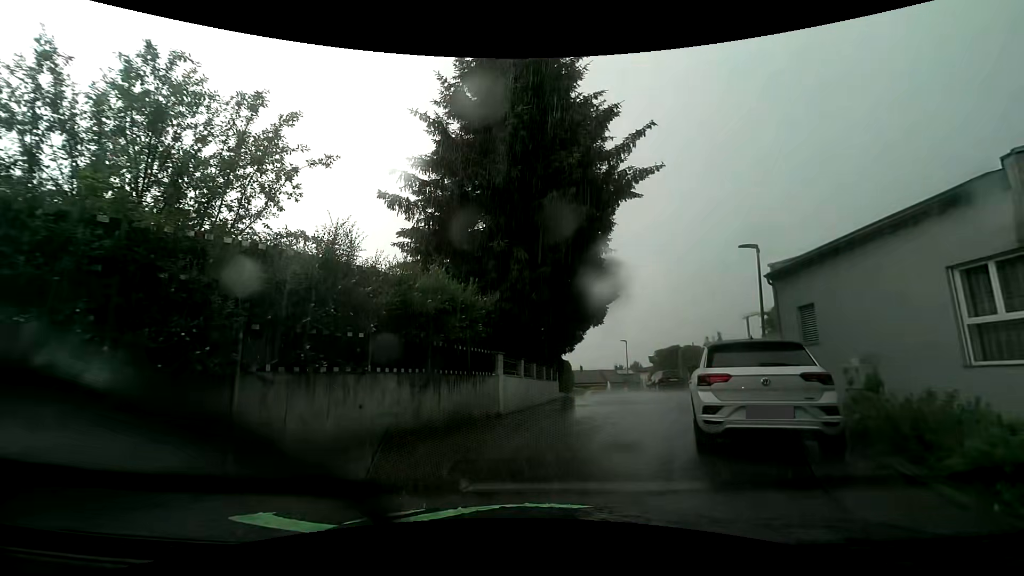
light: Day
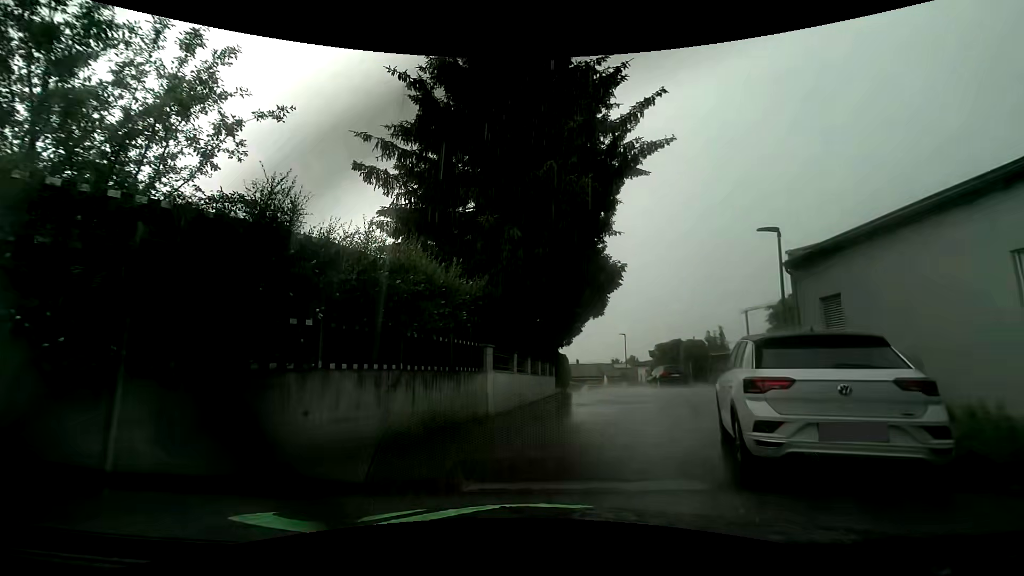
(0.0, +1.8) m; 0°
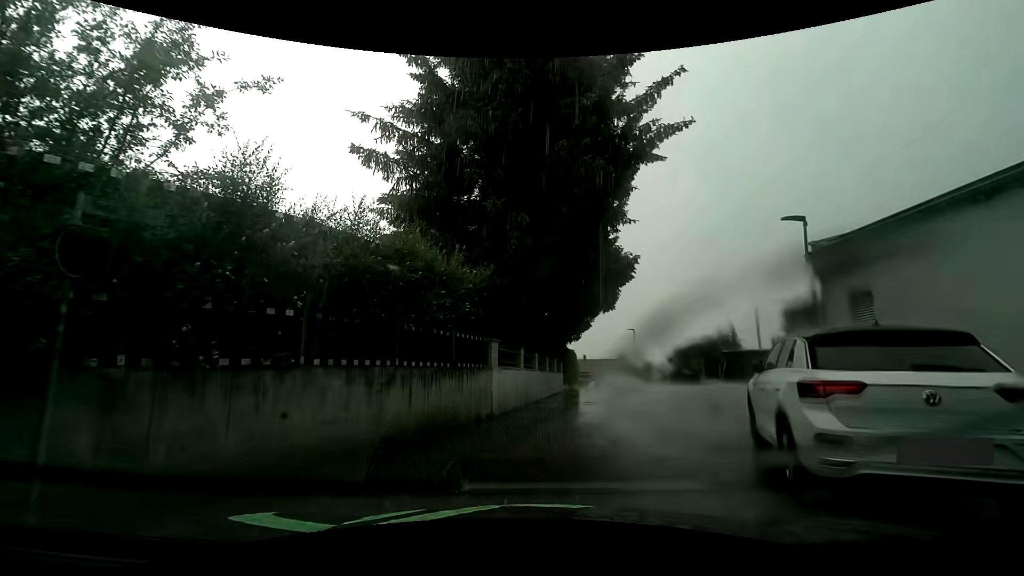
(0.0, +0.9) m; +2°
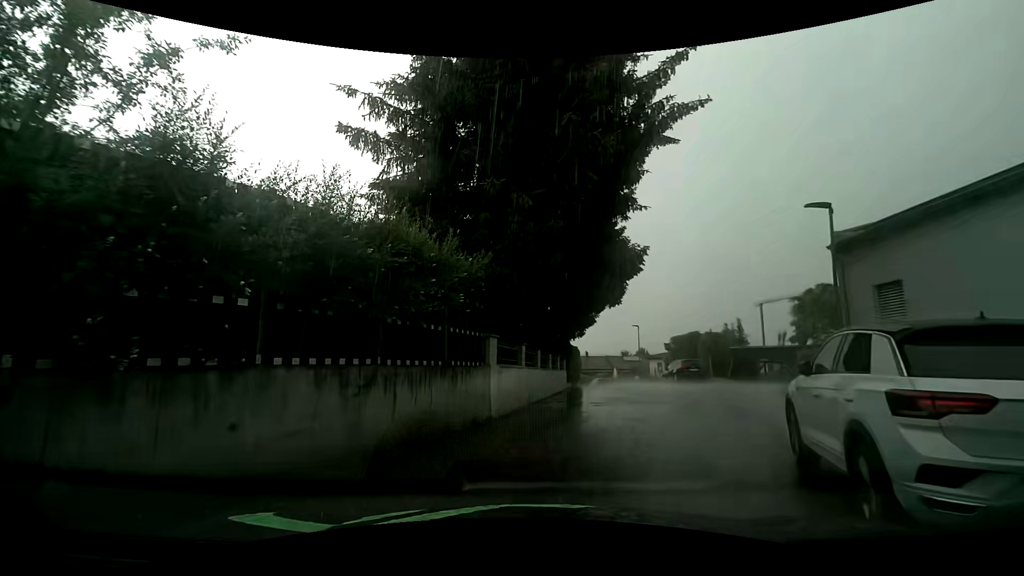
(0.0, +1.1) m; +2°
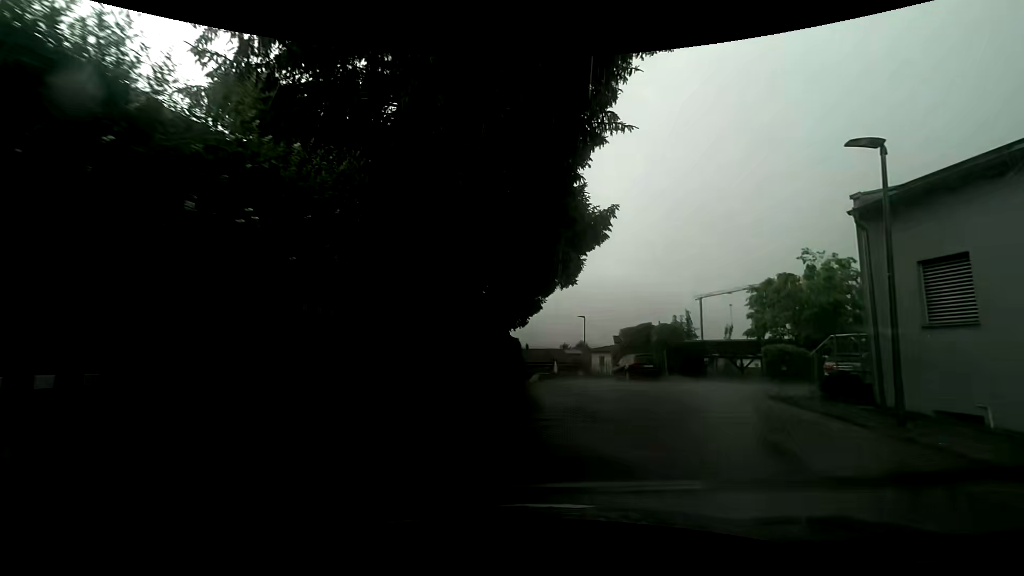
(+0.1, +4.7) m; +6°
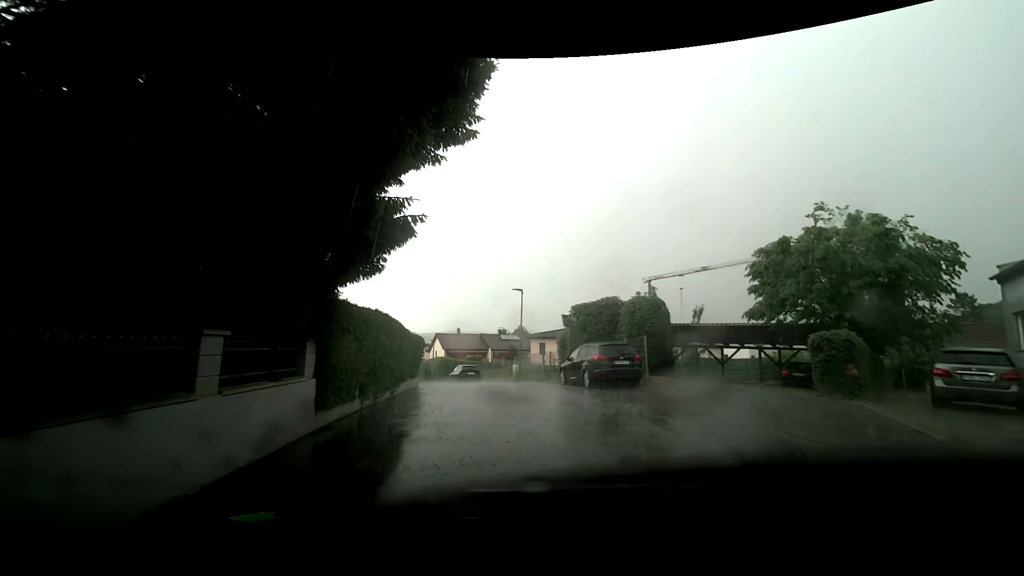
(+1.3, +11.0) m; +10°
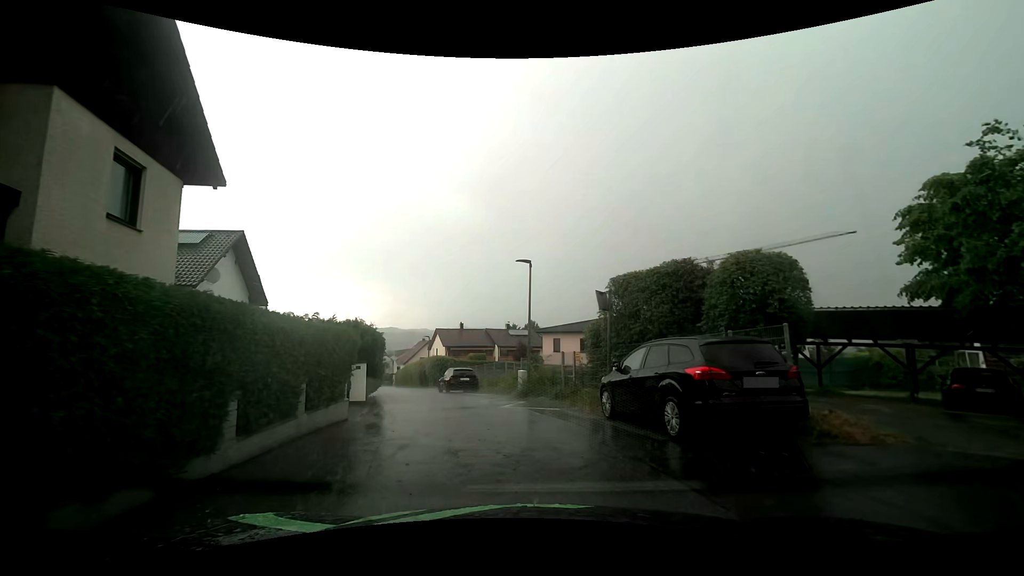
(-0.2, +8.9) m; -2°
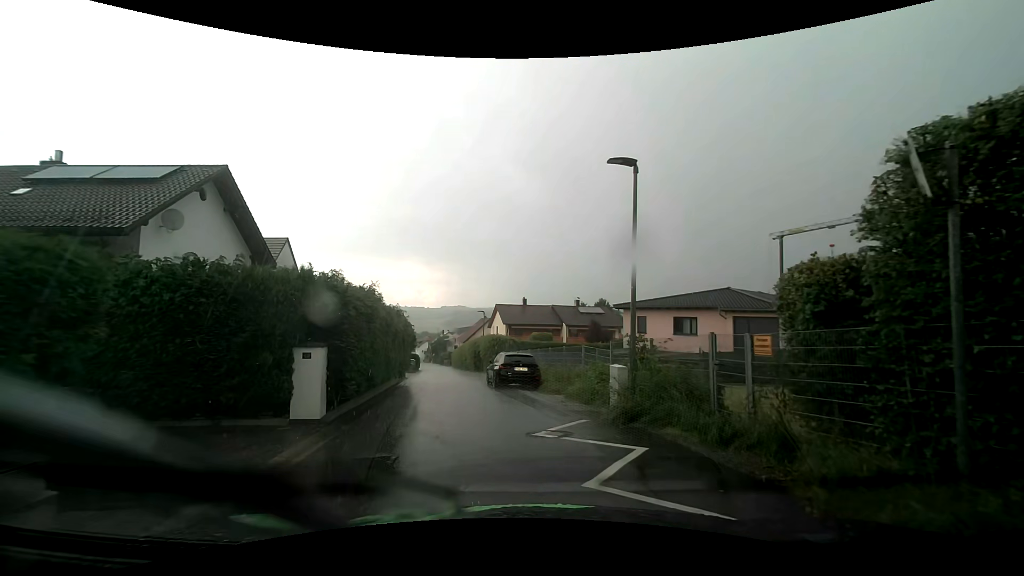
(-0.7, +8.9) m; -10°
(-1, +10) (-3, +20) (-4, +30) (-5, +40) (-7, +49) (-9, +59) (-11, +69) (-13, +79) (-15, +89) (-17, +98) m
